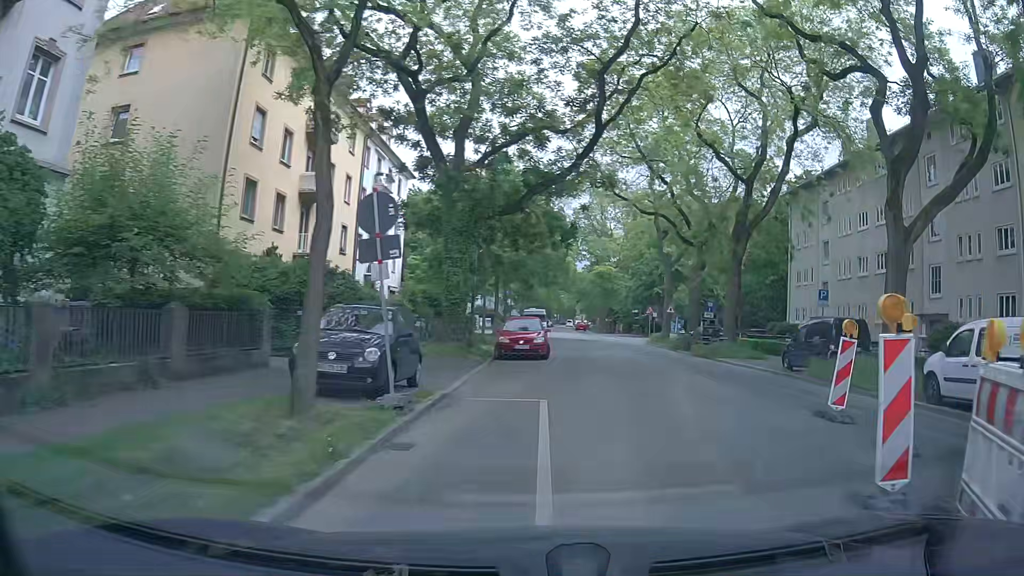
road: tertiary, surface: asphalt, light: Day
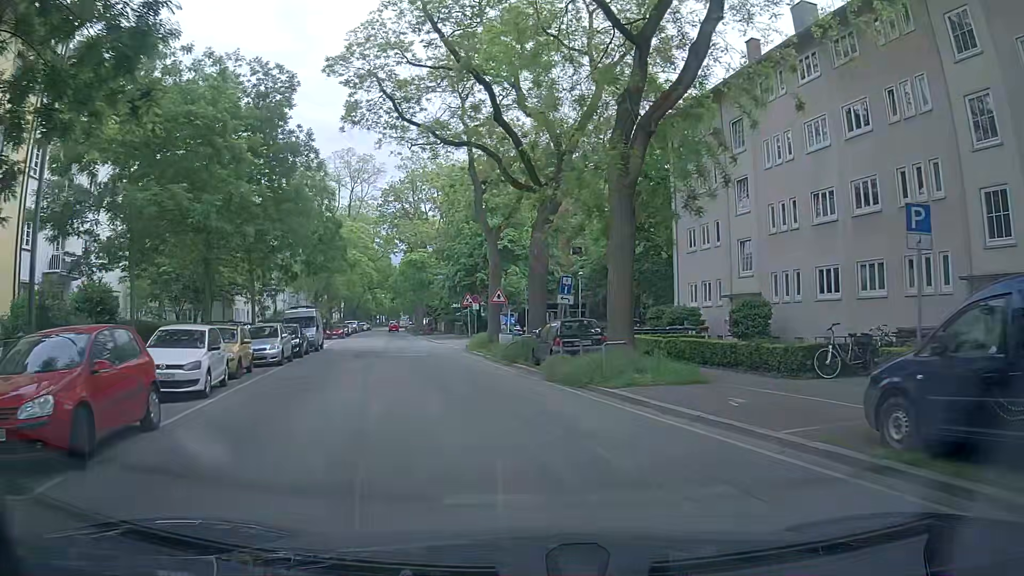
(+3.1, +17.1) m; +14°
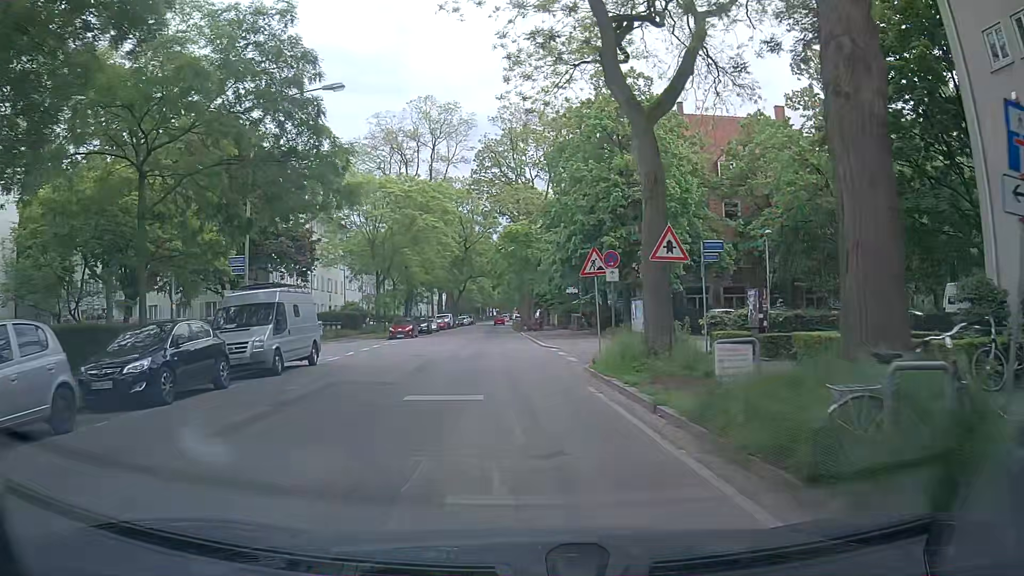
(-2.2, +18.9) m; -10°
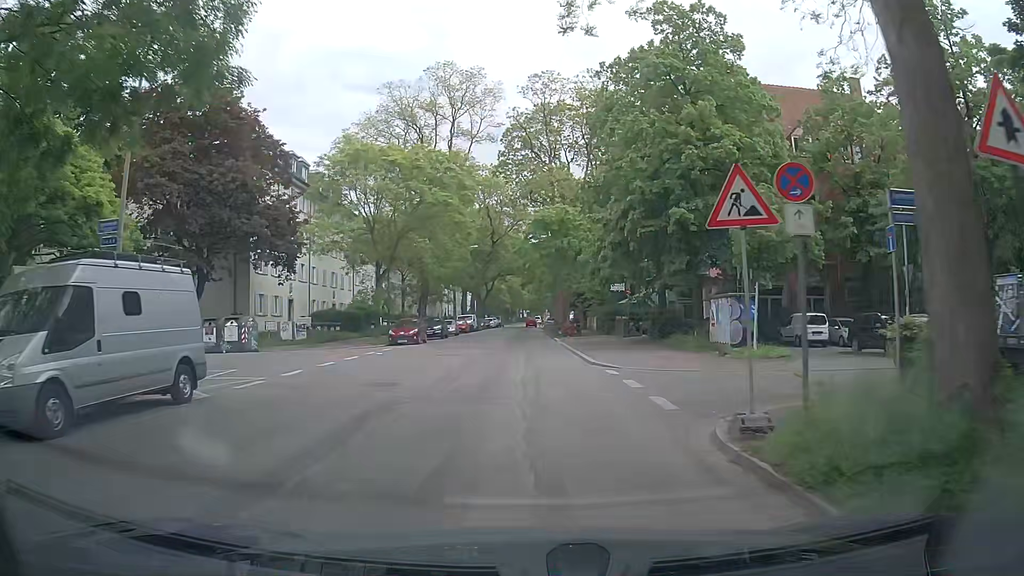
(-0.2, +9.9) m; -1°
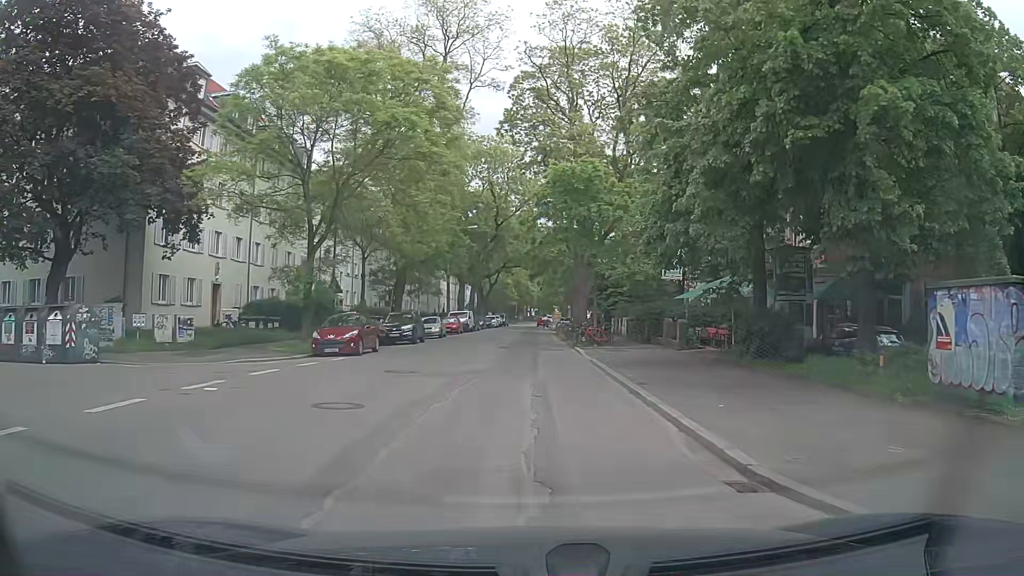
(-0.5, +14.5) m; -1°
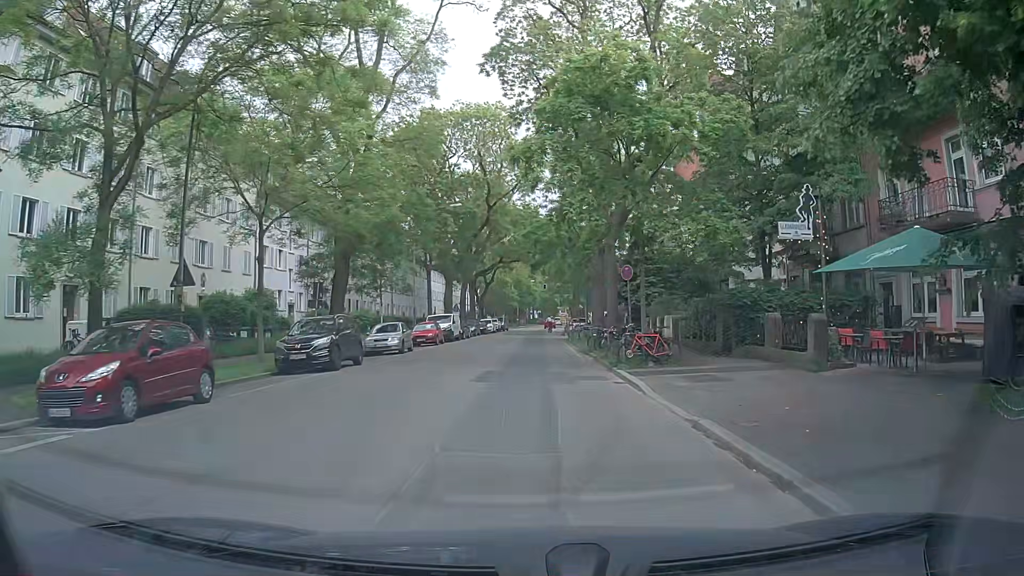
(-0.1, +14.2) m; -1°
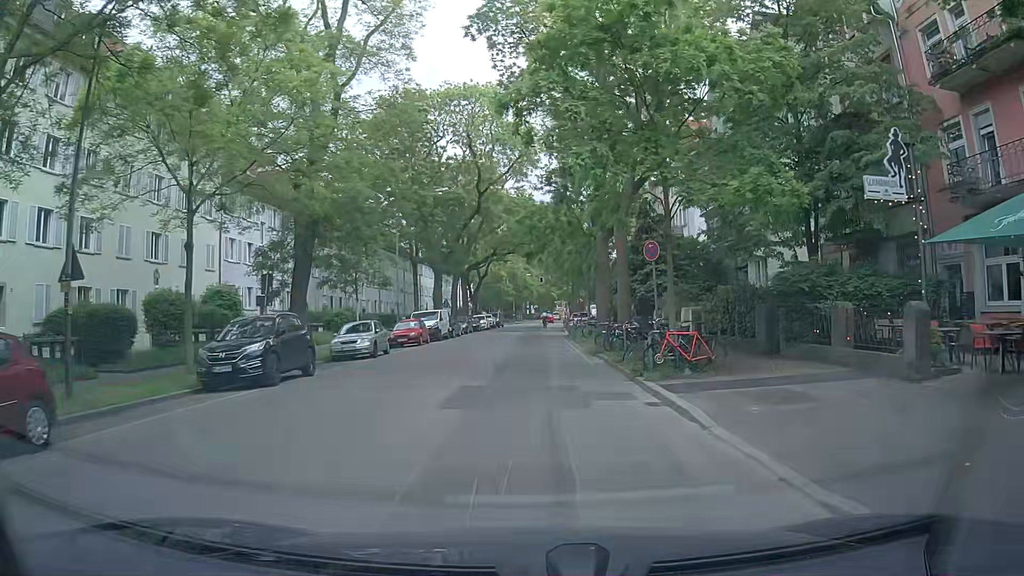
(0.0, +4.7) m; 0°
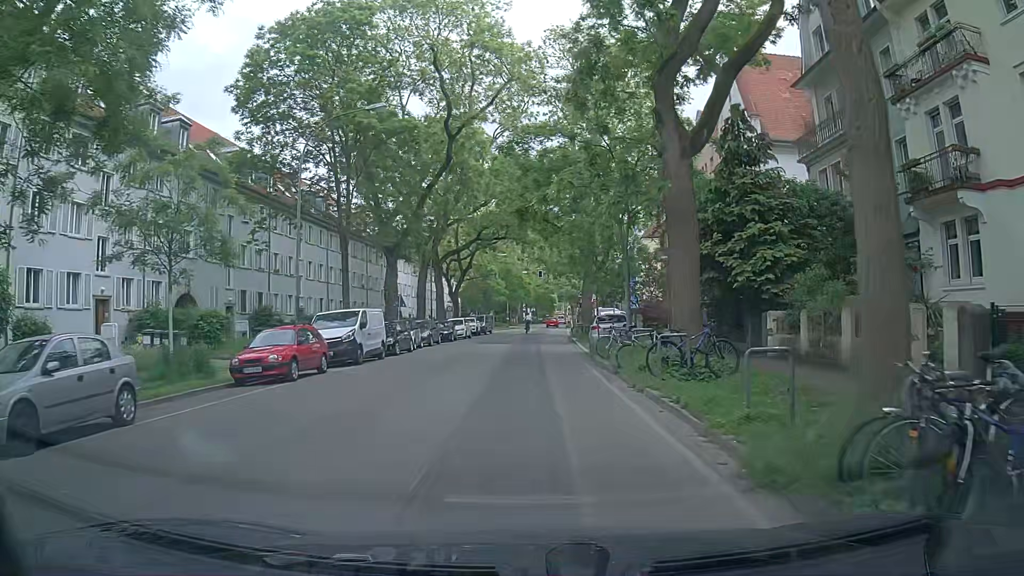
(+0.3, +18.4) m; 0°
(0, +10) (0, +20) (+1, +30) (+1, +40) (+1, +50) (+2, +60) (+2, +70) (+3, +80) (+4, +90) (+5, +100) m
